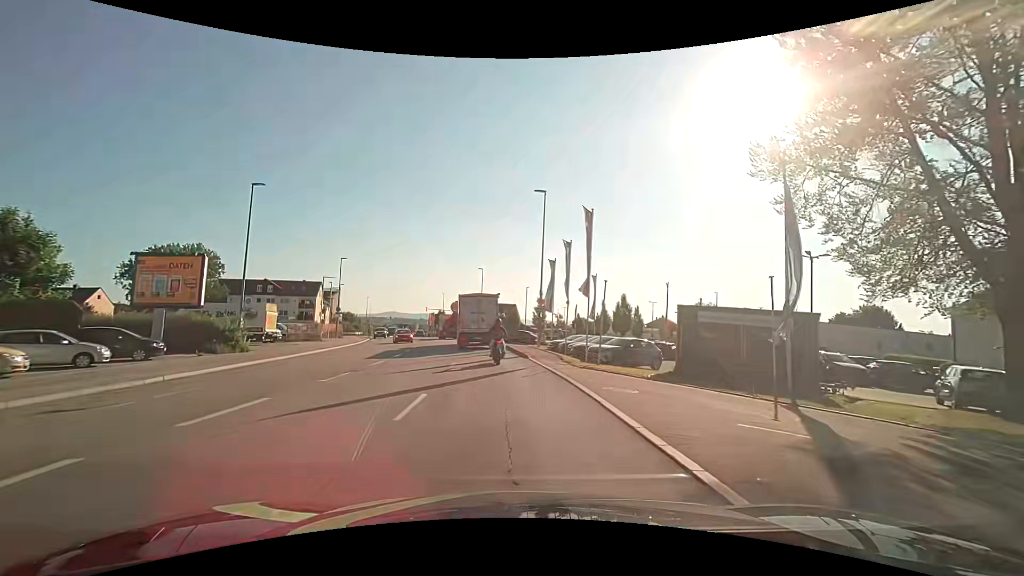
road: tertiary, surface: asphalt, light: Day
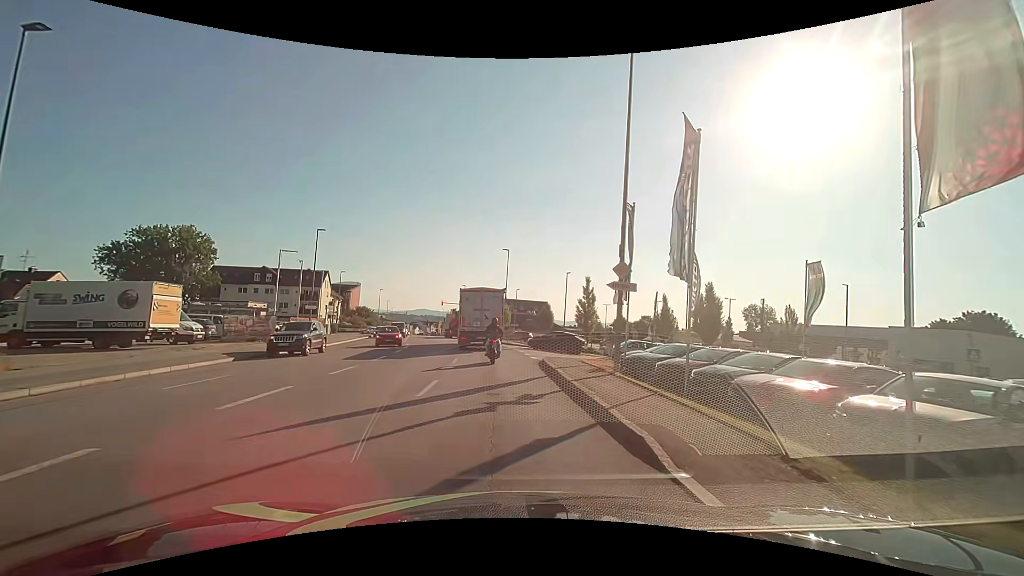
(-0.5, +17.1) m; -3°
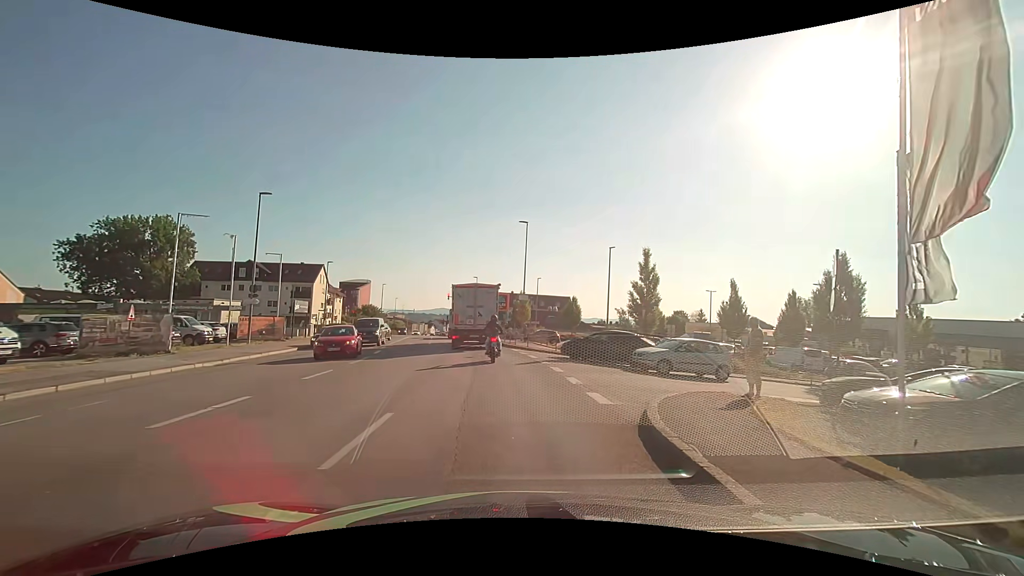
(-0.3, +13.4) m; -3°
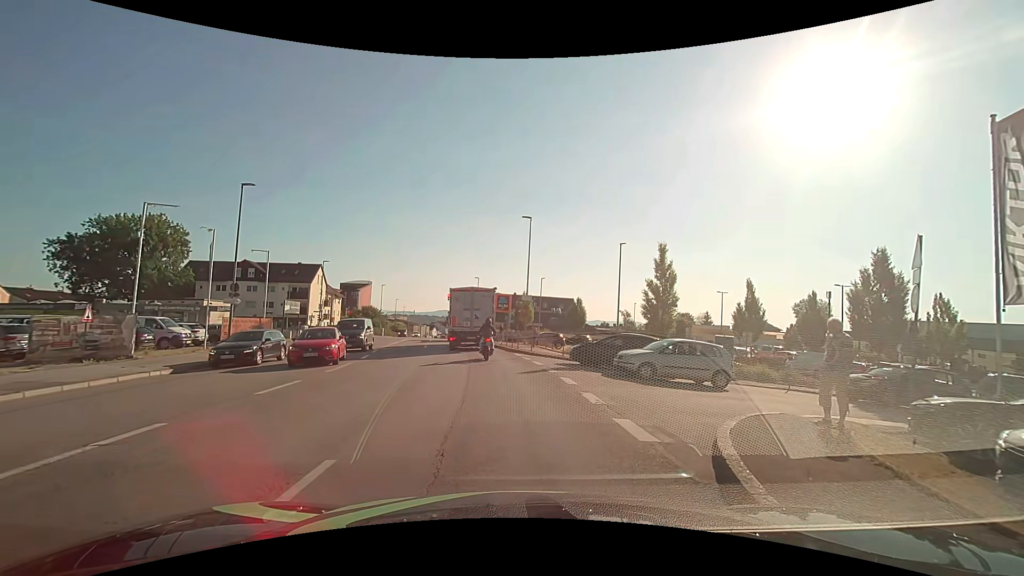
(0.0, +2.4) m; 0°
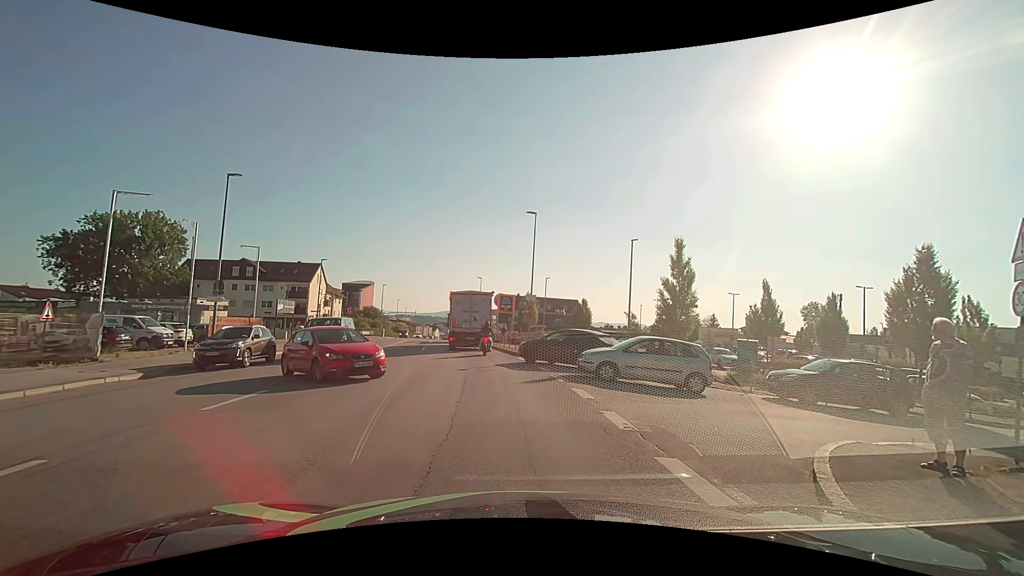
(0.0, +2.0) m; 0°
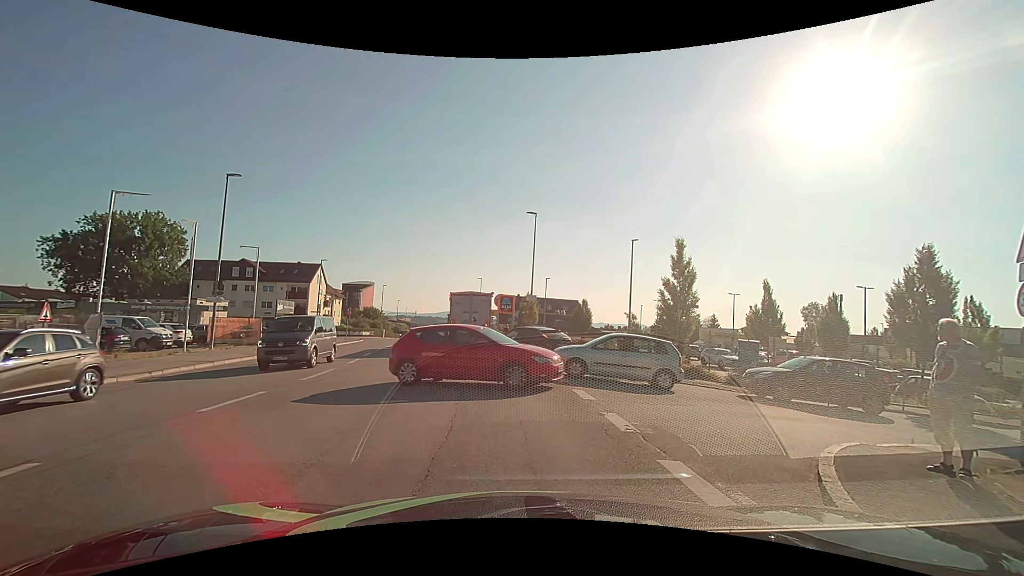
(0.0, +0.1) m; 0°
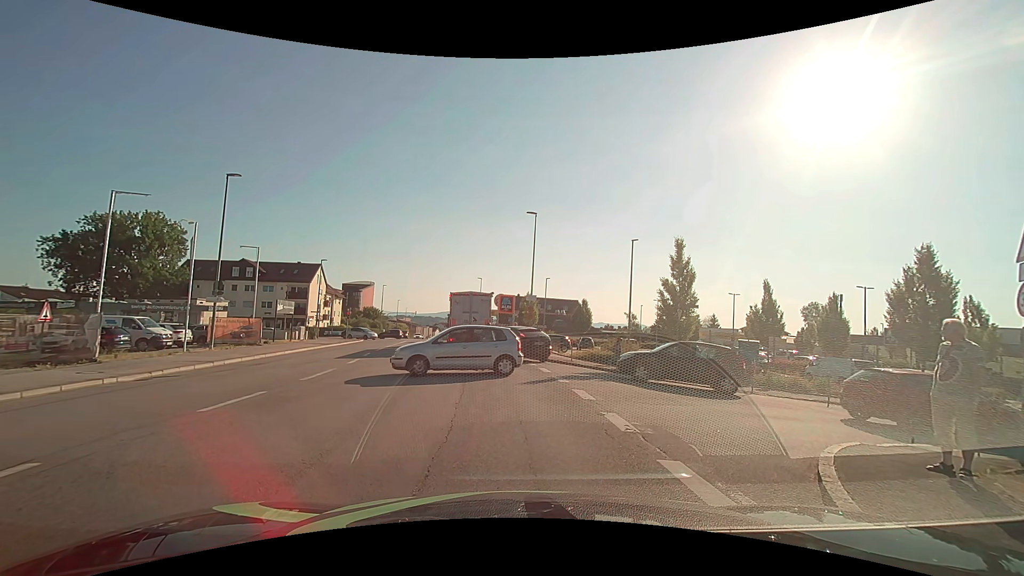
(0.0, 0.0) m; 0°
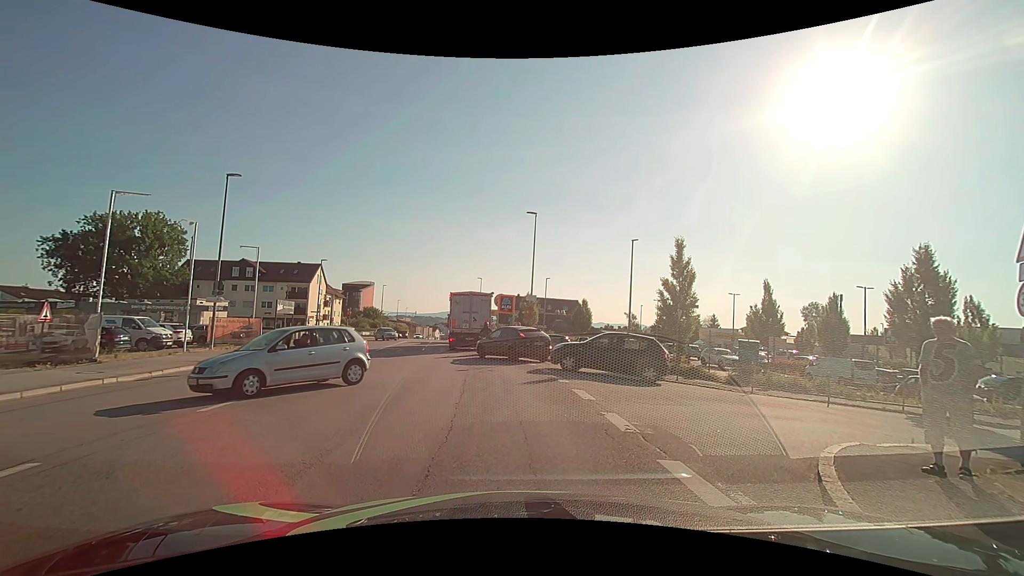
(0.0, 0.0) m; 0°
(0, +10) (-1, +20) (-2, +30) (-3, +40) (-5, +50) (-6, +60) (-8, +69) (-9, +79) (-11, +89) (-13, +99) m
